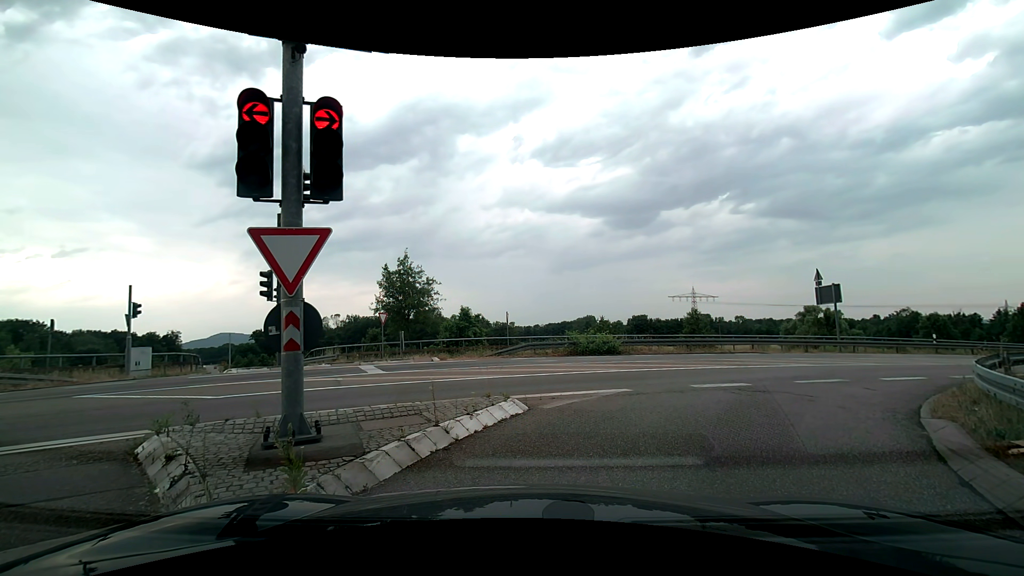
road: trunk_link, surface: asphalt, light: Day
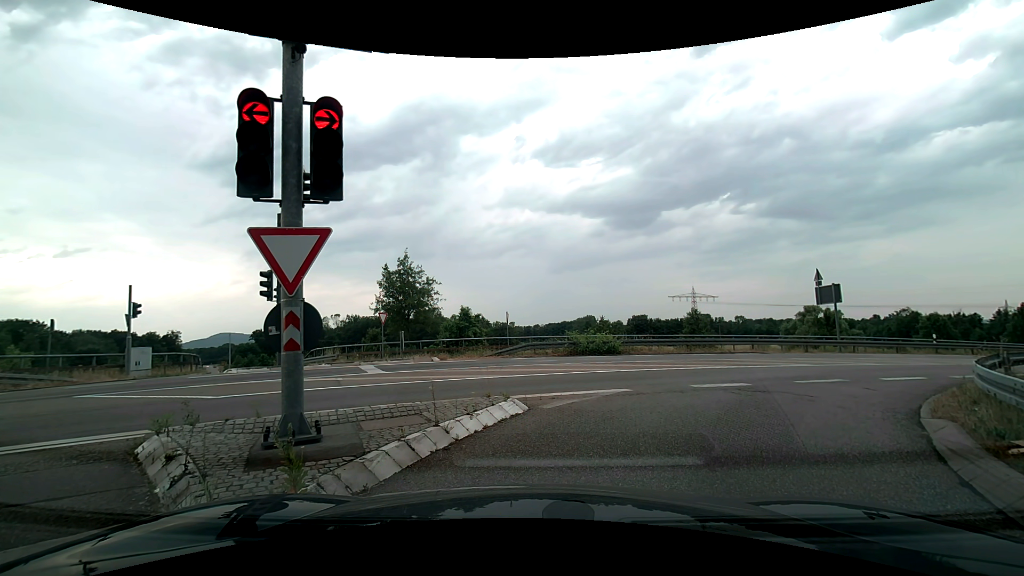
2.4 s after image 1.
(0.0, 0.0) m; 0°
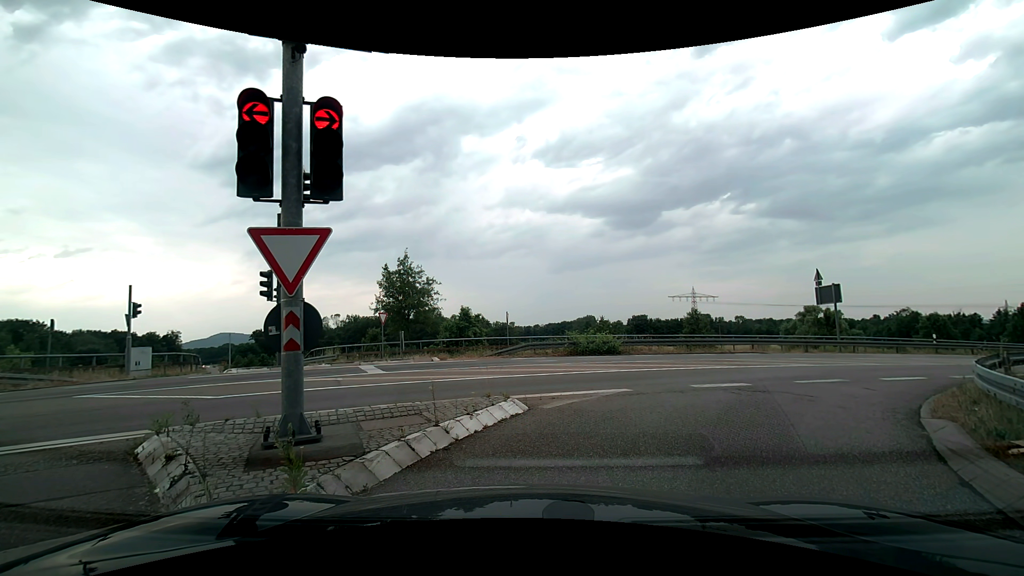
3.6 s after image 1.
(0.0, 0.0) m; 0°
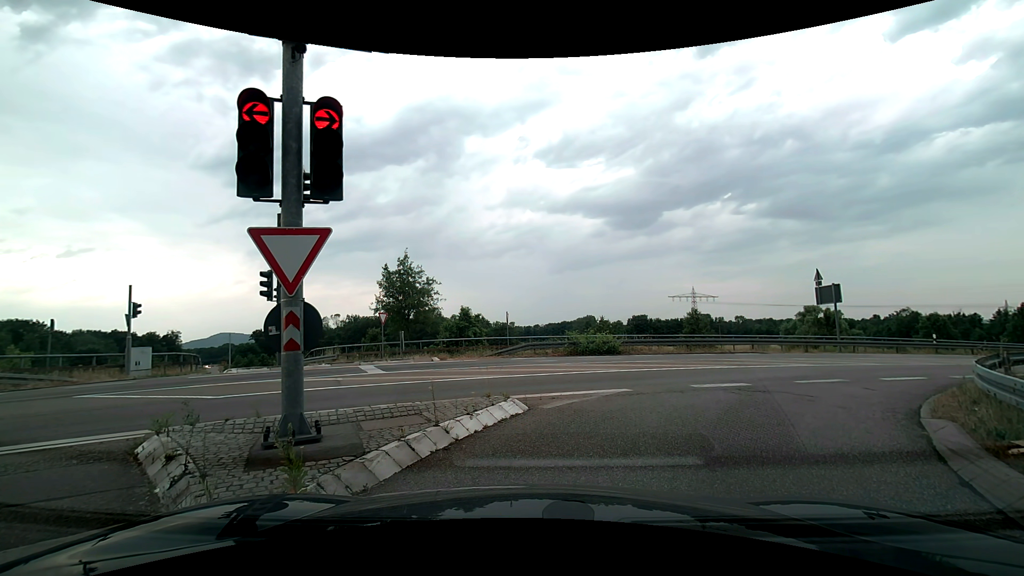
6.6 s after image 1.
(0.0, 0.0) m; 0°
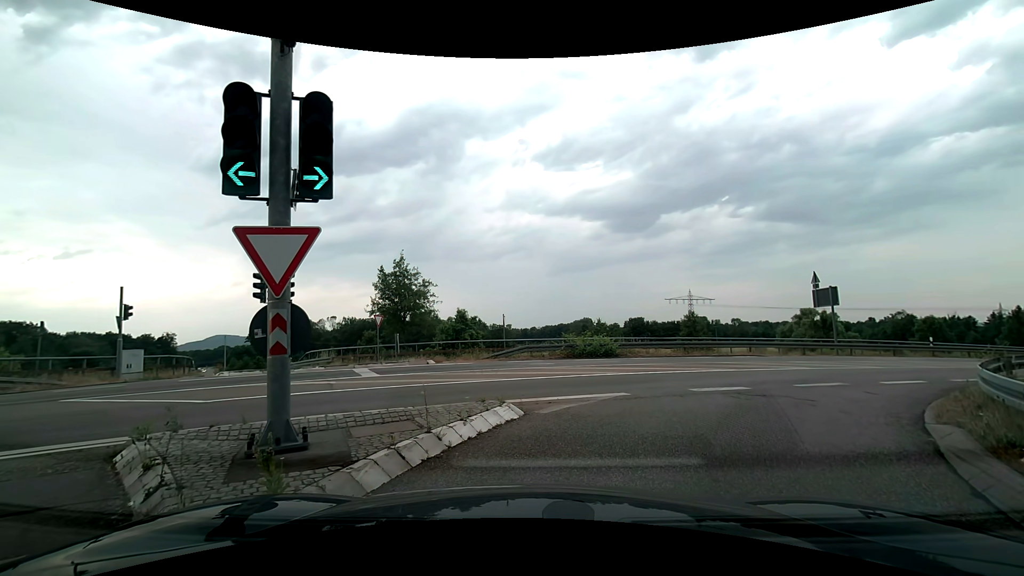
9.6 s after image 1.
(0.0, +0.2) m; 0°
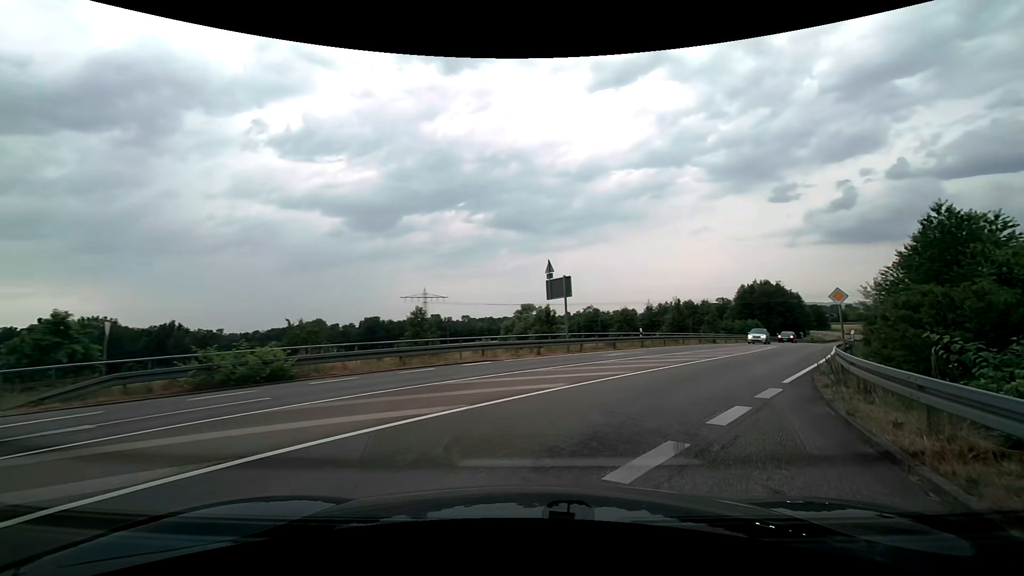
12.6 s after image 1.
(+2.6, +8.9) m; +30°
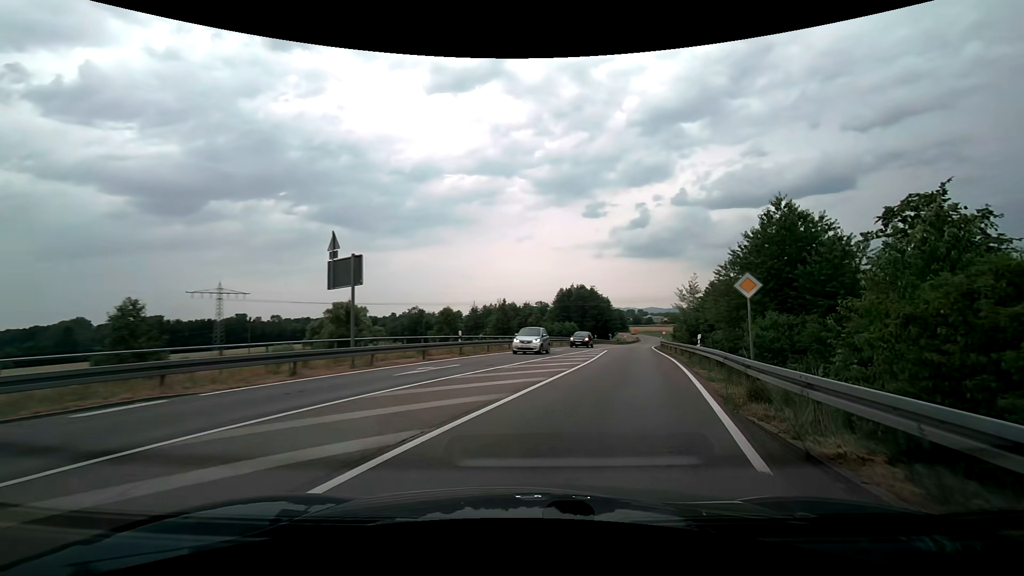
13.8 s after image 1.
(+1.6, +8.5) m; +19°
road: secondary
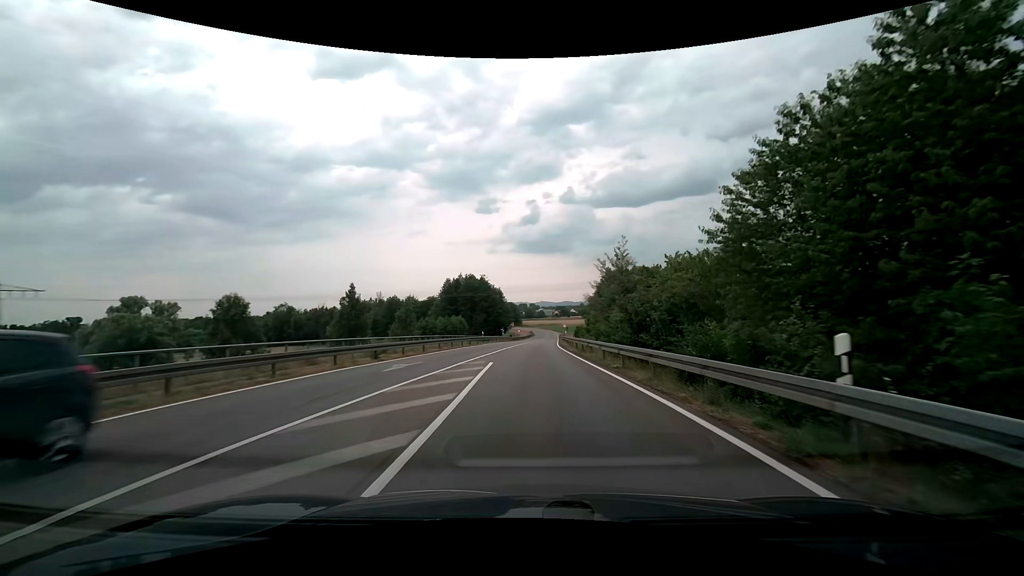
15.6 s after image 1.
(+2.9, +18.6) m; +12°
(0, +10) (0, +20) (0, +30) (0, +40) (+1, +50) (+1, +60) (+2, +70) (+2, +80) (+3, +90) (+4, +100) m
